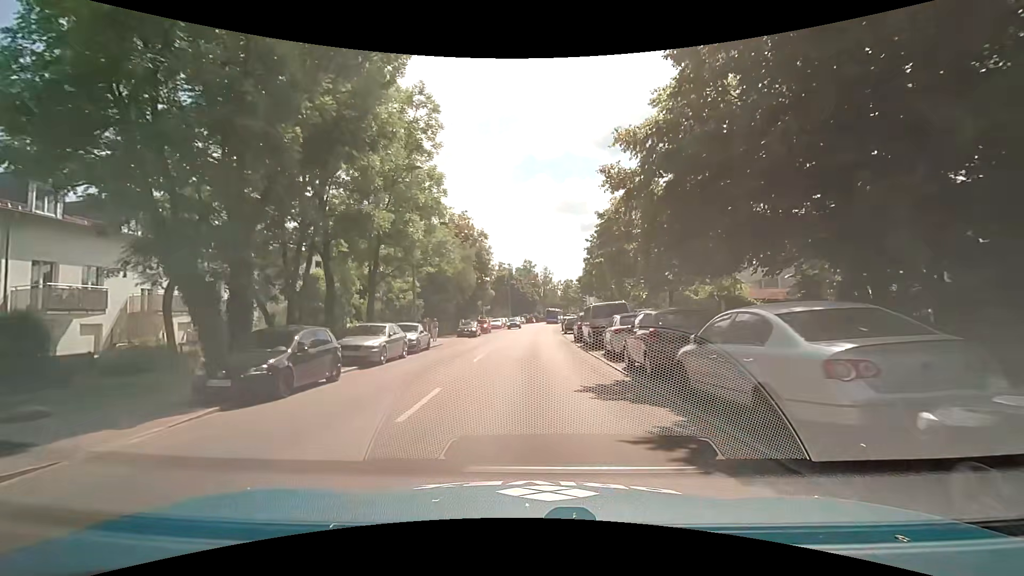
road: tertiary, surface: asphalt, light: Day
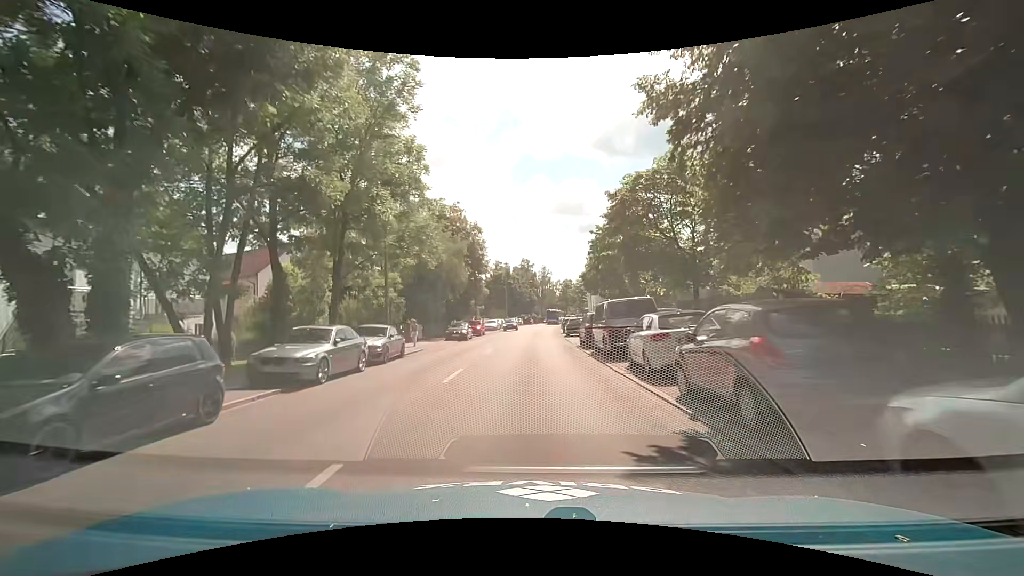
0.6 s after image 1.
(+0.1, +5.1) m; +1°
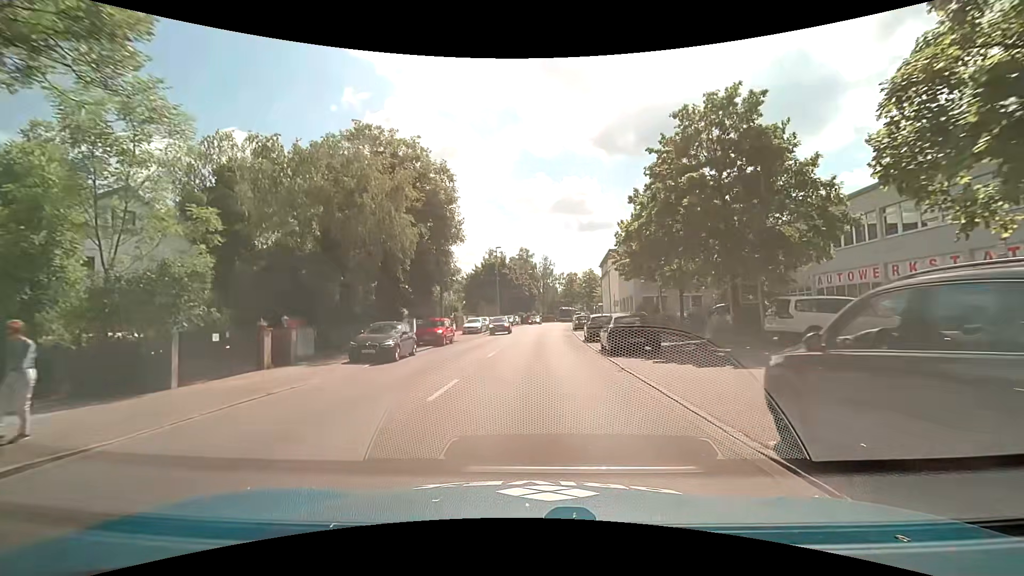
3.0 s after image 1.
(-0.1, +20.5) m; -1°
(0, +10) (+1, +20) (+1, +30) (+2, +40) (+2, +50) (+3, +60) (+4, +70) (+6, +80) (+7, +90) (+8, +100) m
